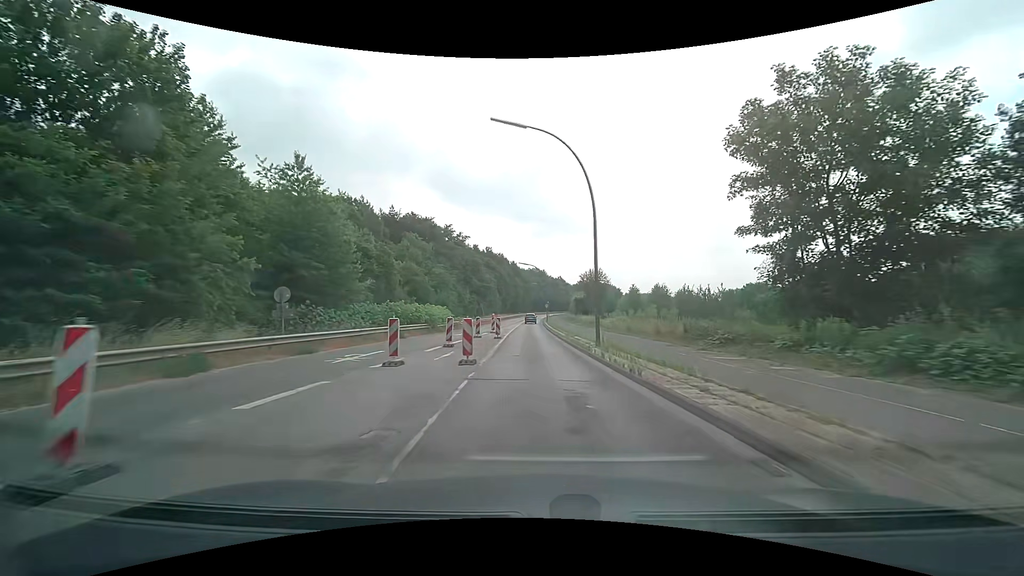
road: secondary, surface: asphalt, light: Day
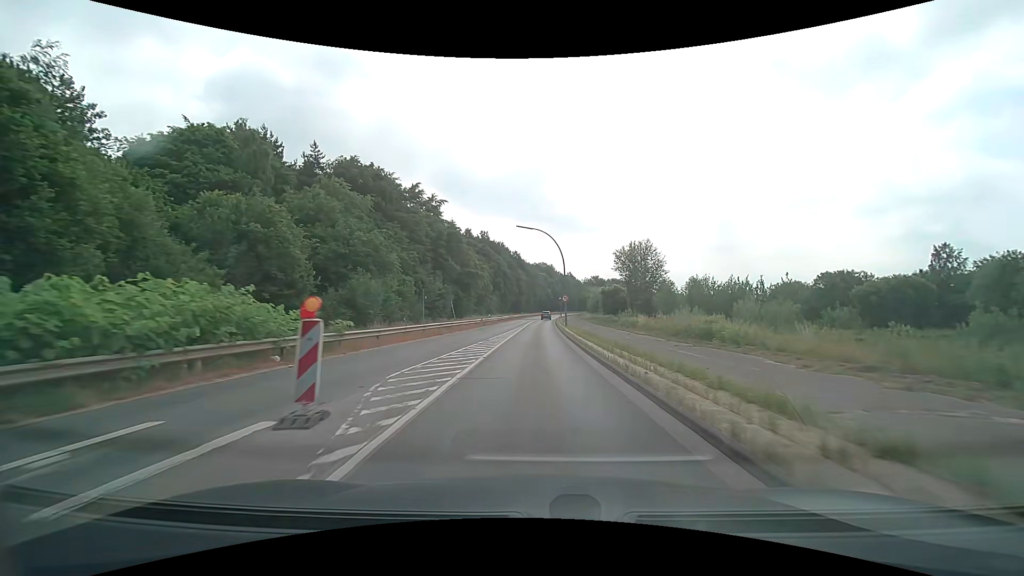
(-0.3, +34.0) m; -1°
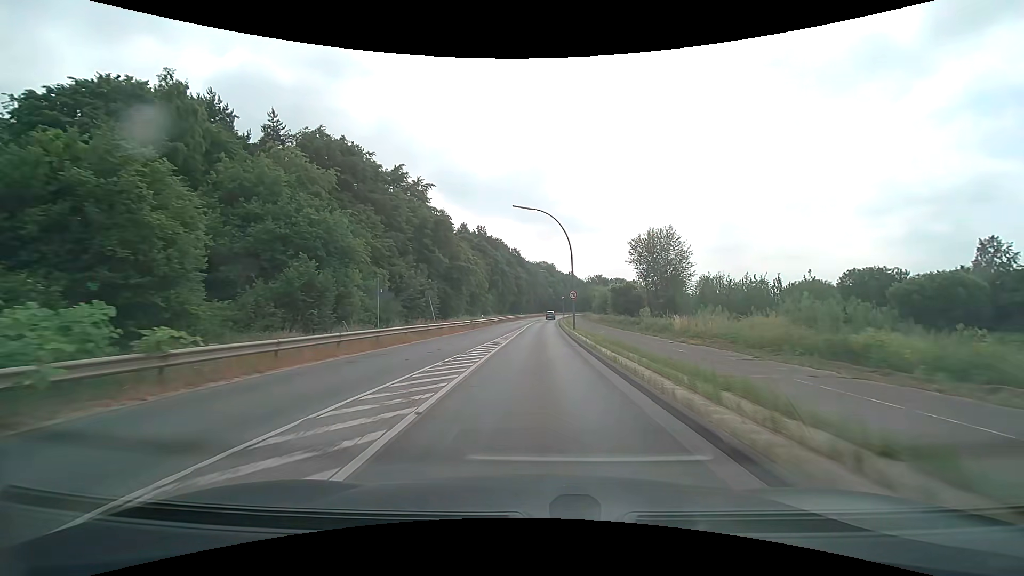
(0.0, +9.2) m; 0°
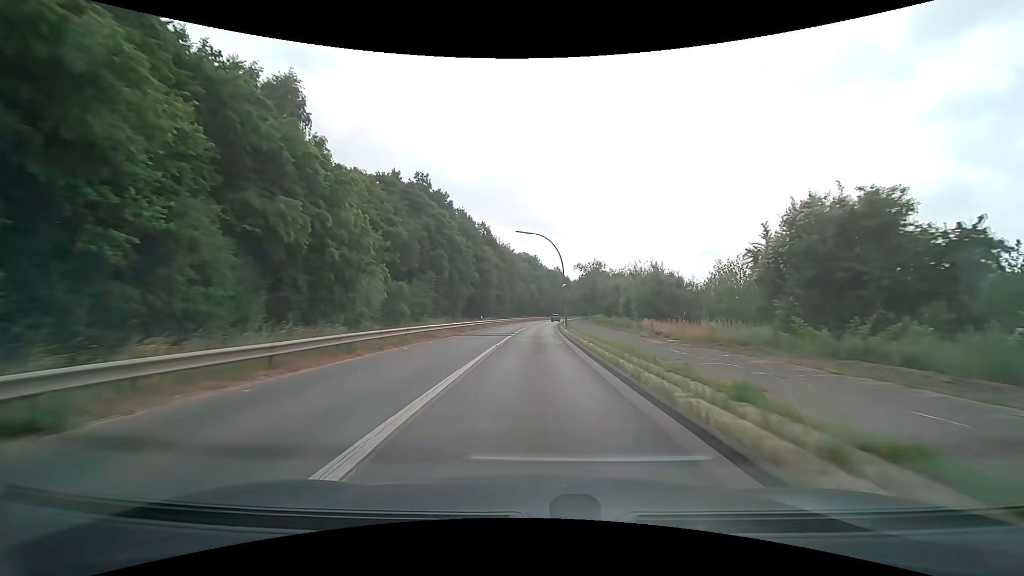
(+0.6, +50.1) m; +2°
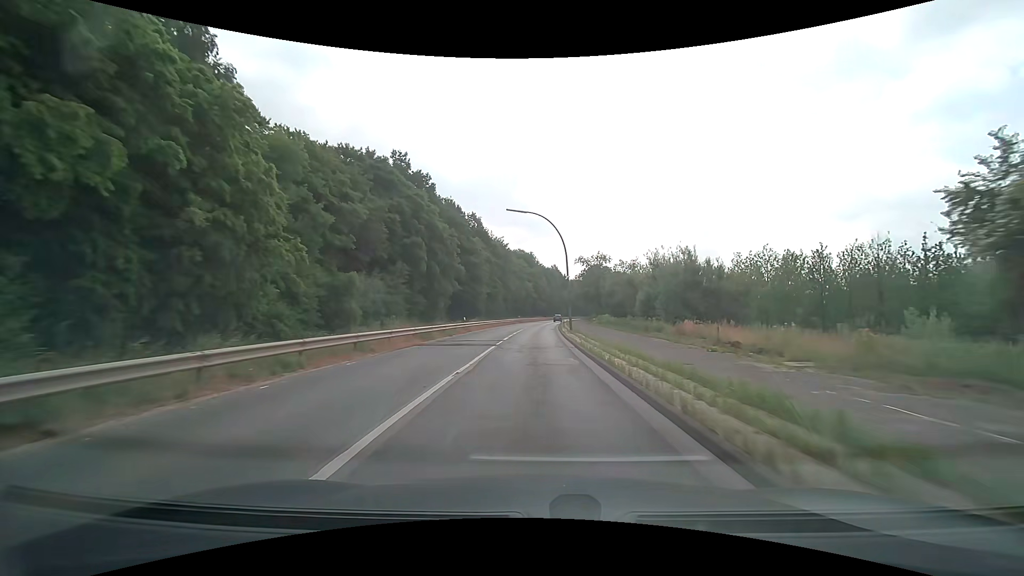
(+0.1, +10.5) m; +1°
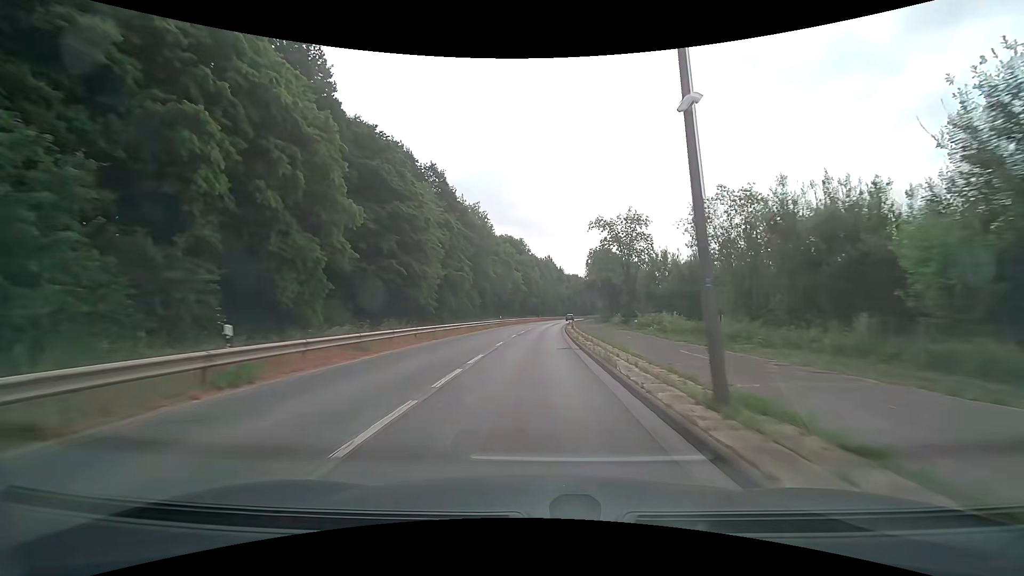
(+0.3, +31.8) m; +1°
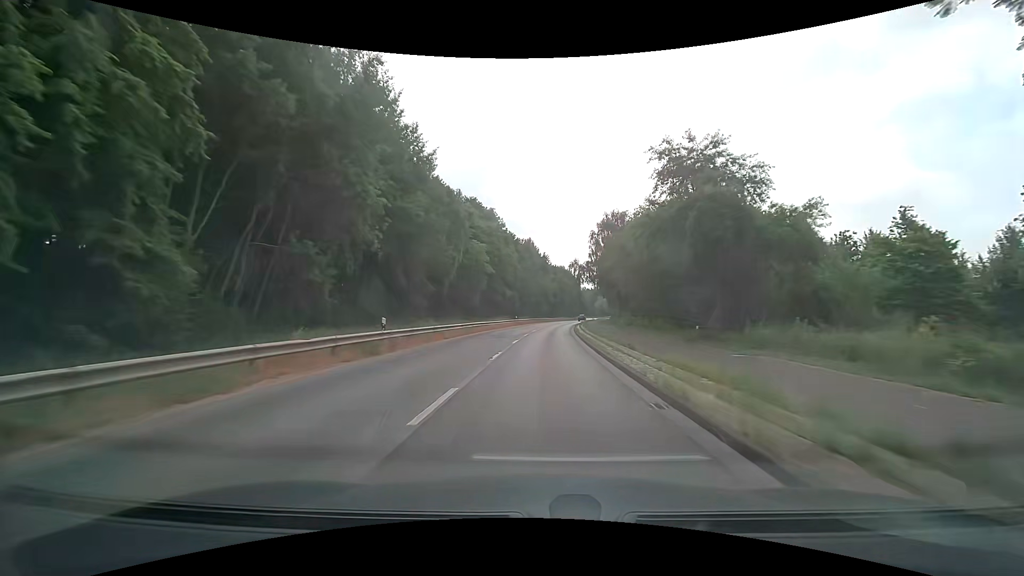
(+0.7, +43.0) m; +3°
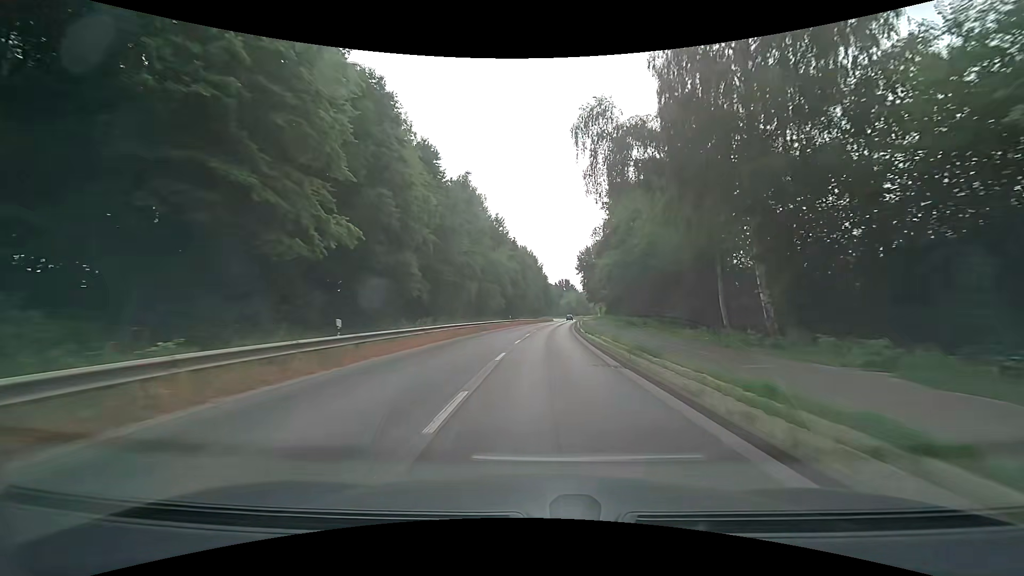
(+1.8, +54.4) m; +5°
(0, +10) (0, +20) (+1, +30) (+1, +40) (+2, +50) (+3, +60) (+3, +70) (+4, +80) (+5, +90) (+6, +100) m
